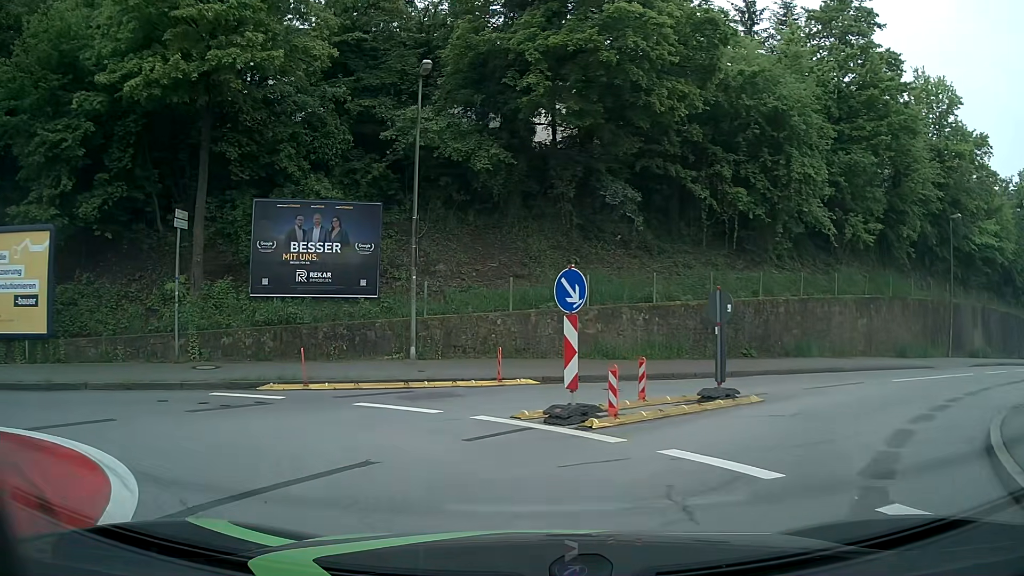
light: Day
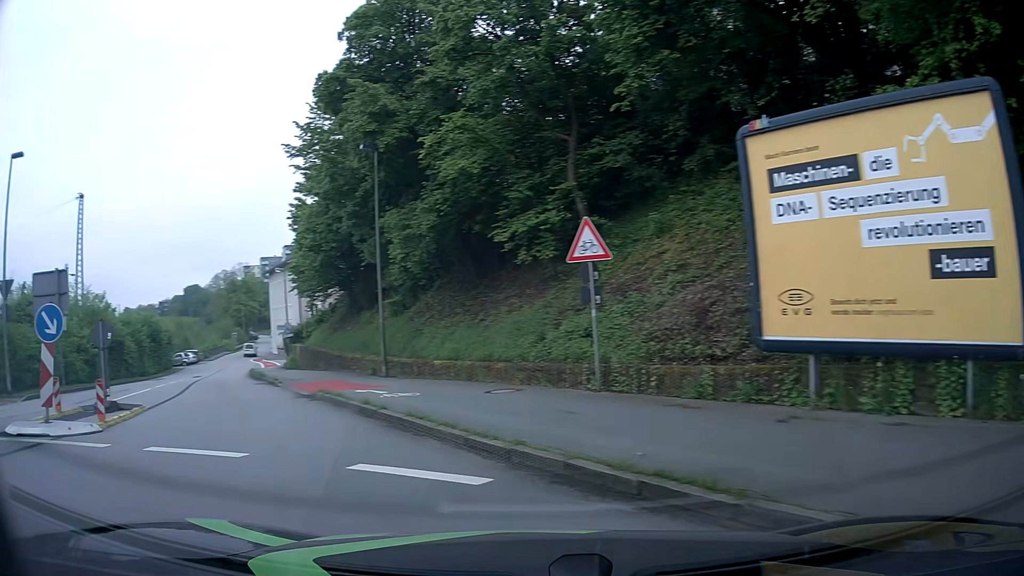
(-6.1, +9.3) m; -81°
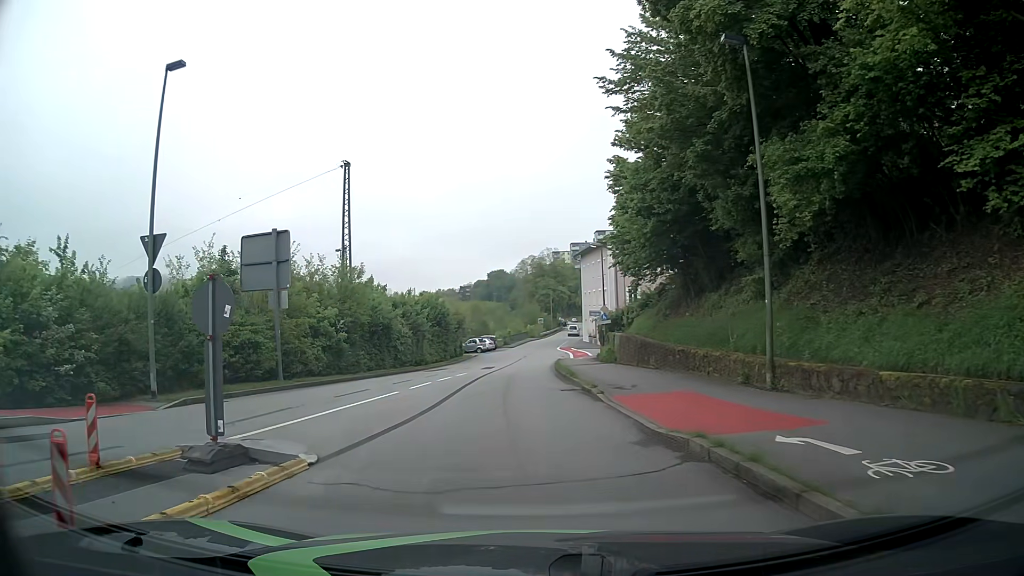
(-2.6, +8.0) m; -28°
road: residential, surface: asphalt
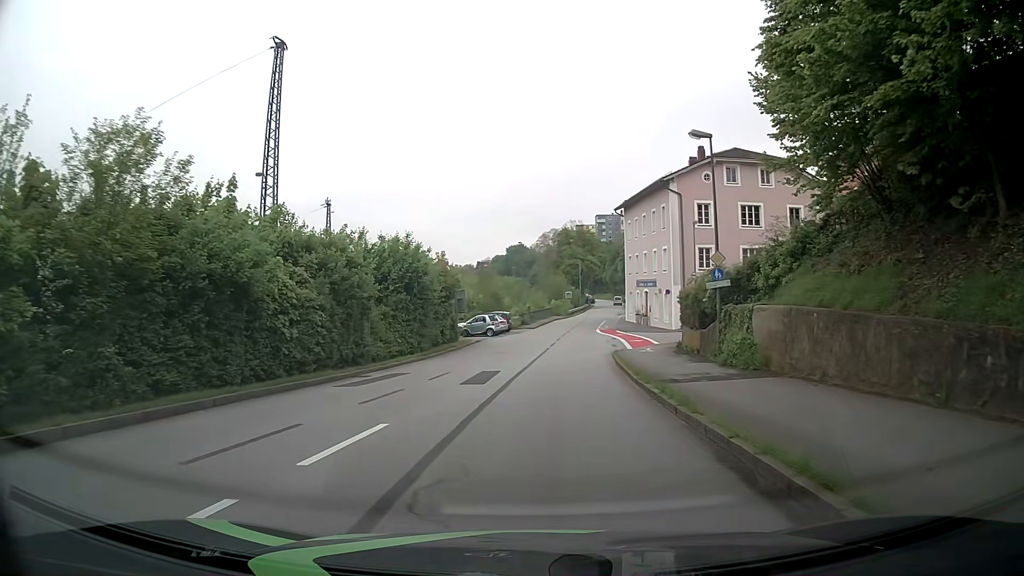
(-0.4, +22.6) m; -1°
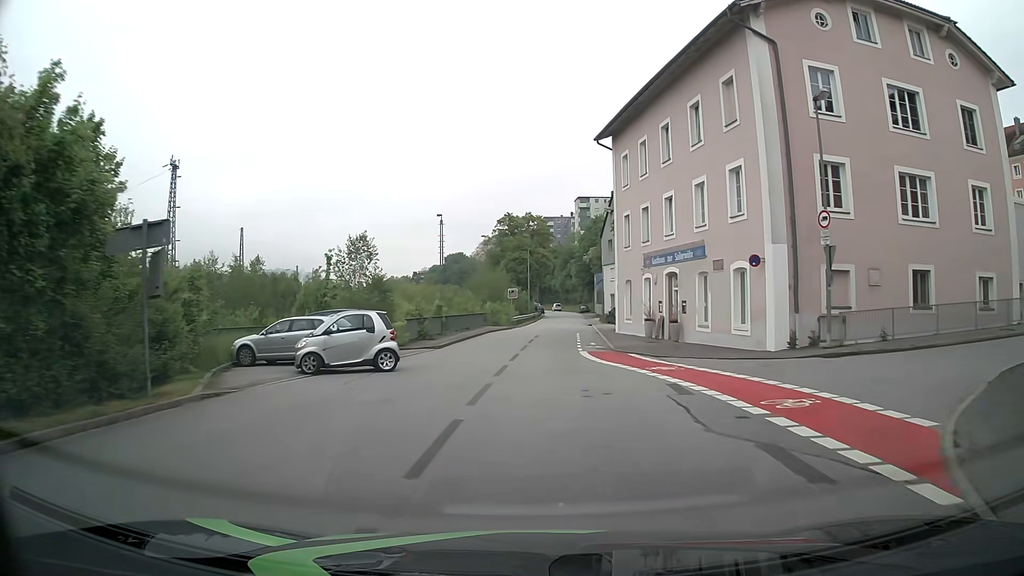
(+1.4, +31.4) m; +6°
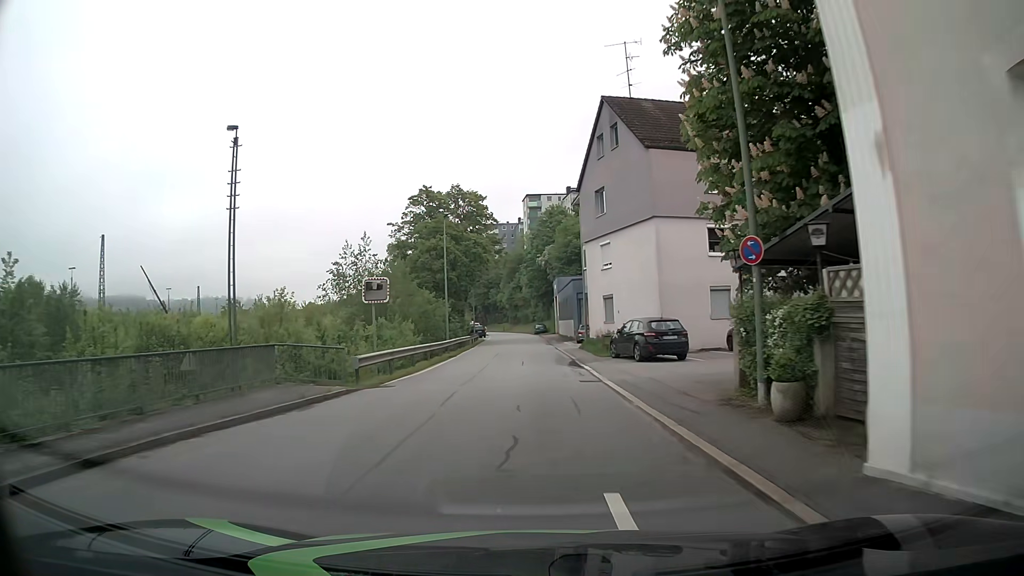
(+1.1, +34.3) m; +4°
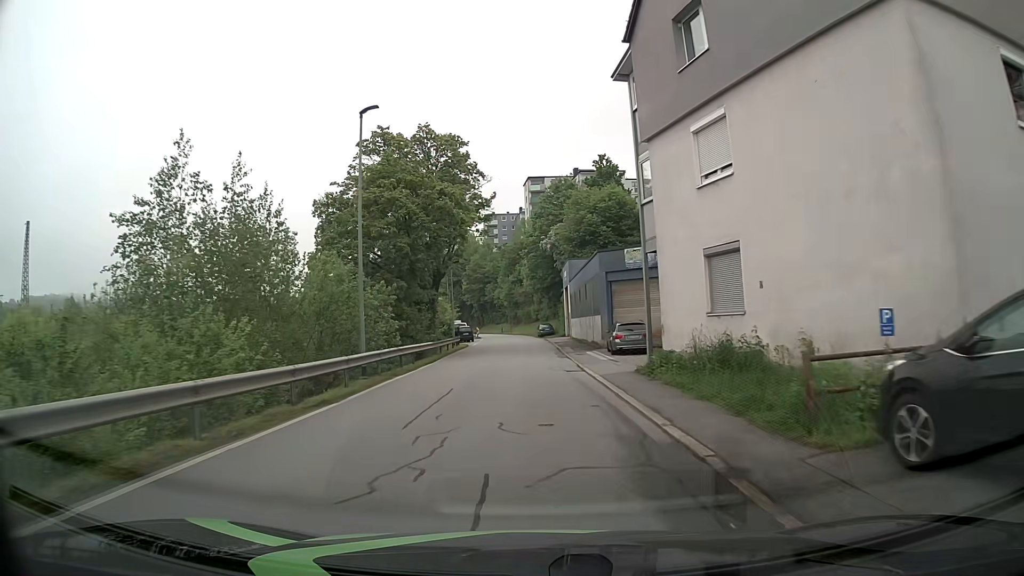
(-0.1, +20.8) m; -1°
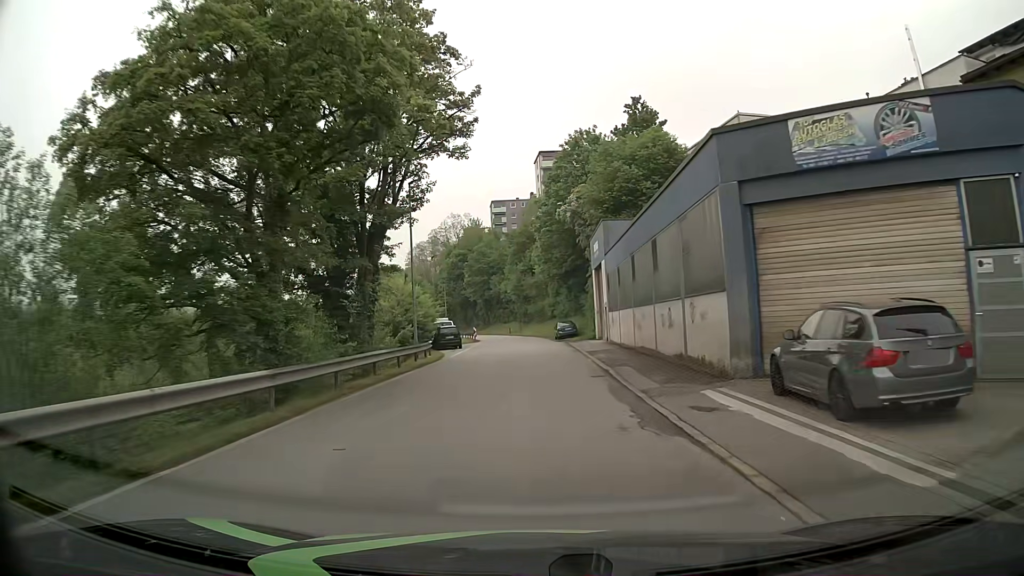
(-0.1, +21.2) m; -1°
(0, +10) (0, +20) (0, +30) (-1, +40) (-1, +50) (-1, +60) (-2, +70) (-3, +80) (-5, +90) (-7, +99) m
